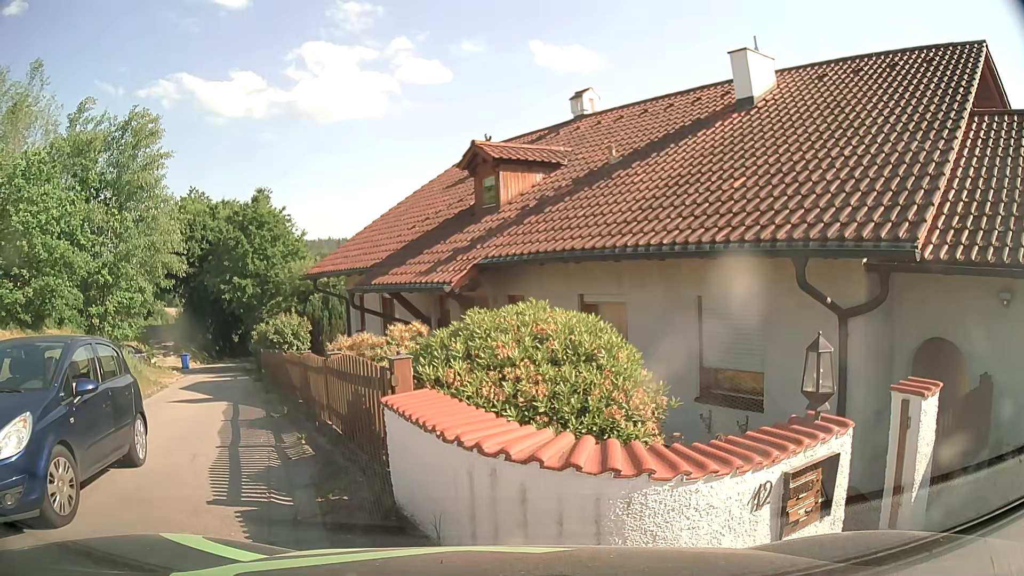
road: unclassified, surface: asphalt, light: Day
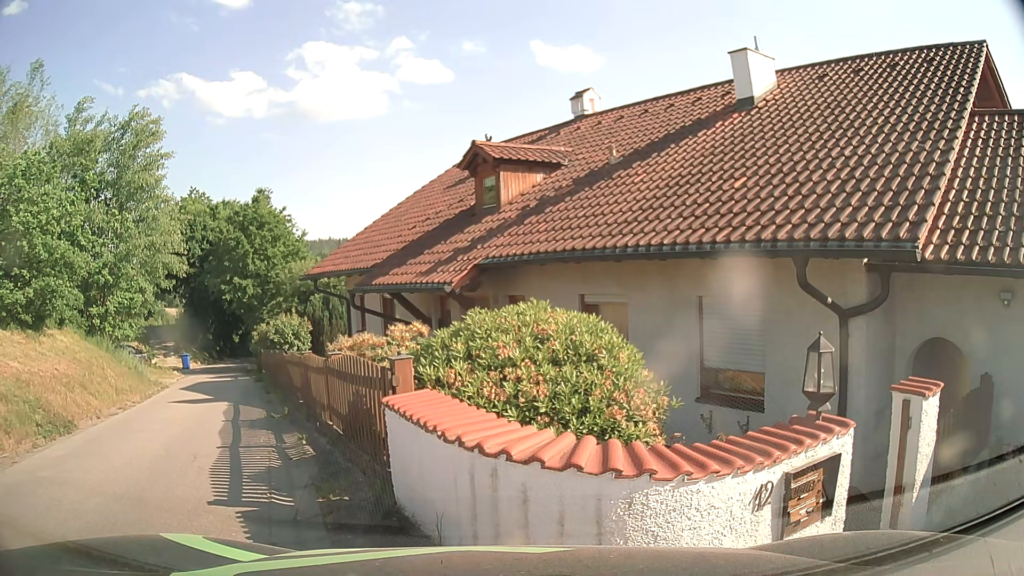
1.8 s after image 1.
(0.0, 0.0) m; 0°
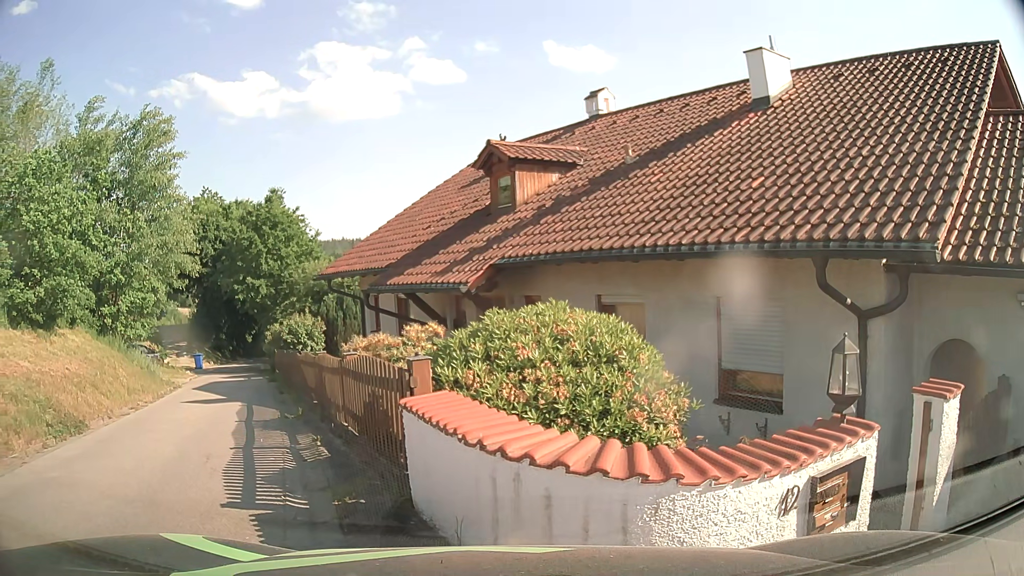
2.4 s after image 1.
(0.0, +0.1) m; 0°
